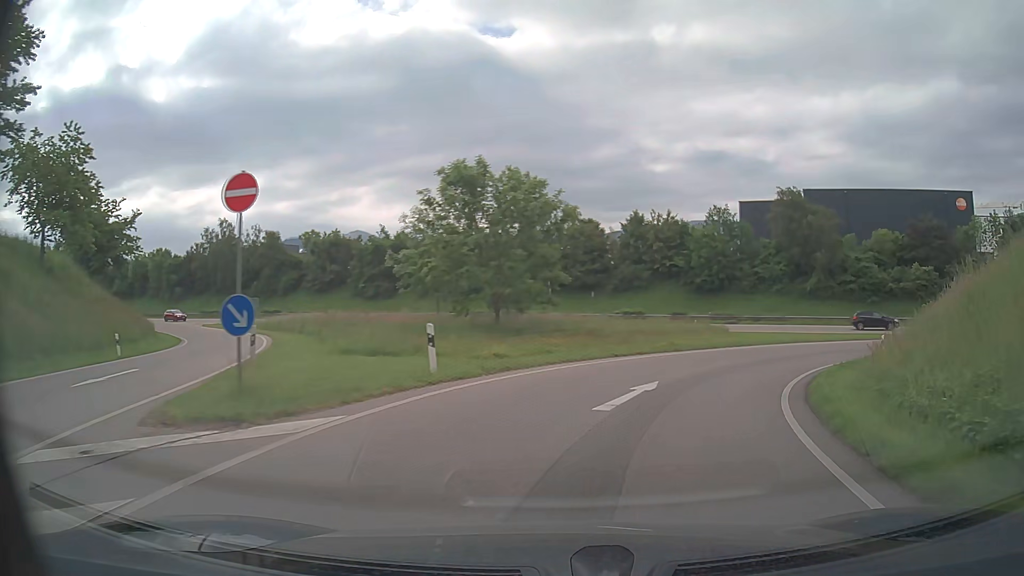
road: trunk_link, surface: asphalt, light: Day
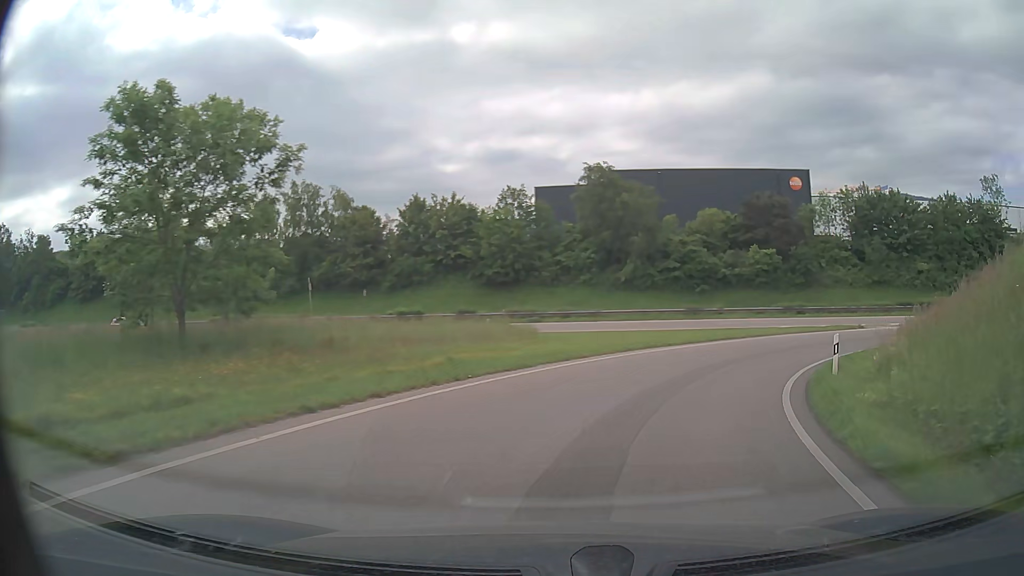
(+2.0, +12.2) m; +18°
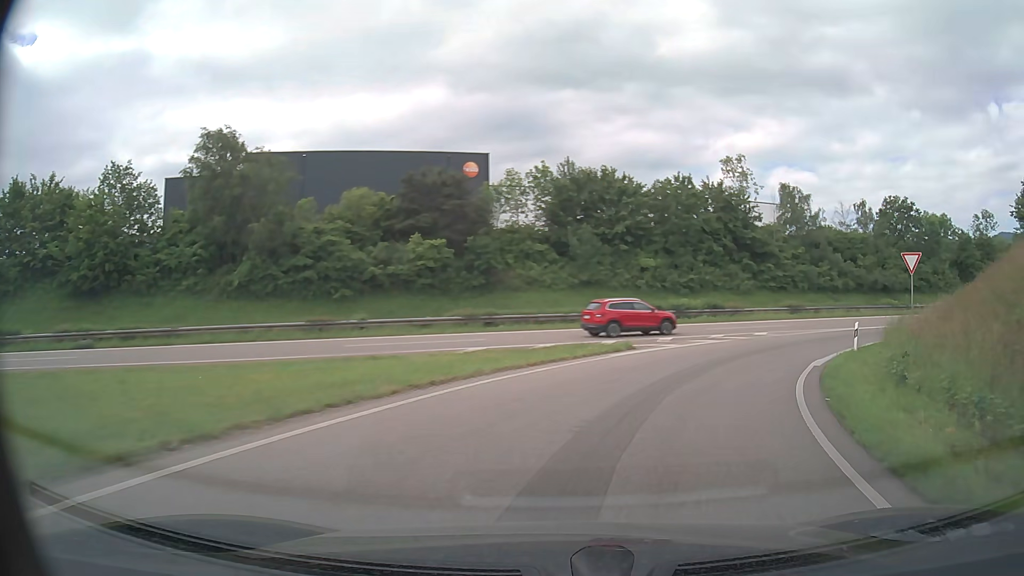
(+4.6, +18.4) m; +29°
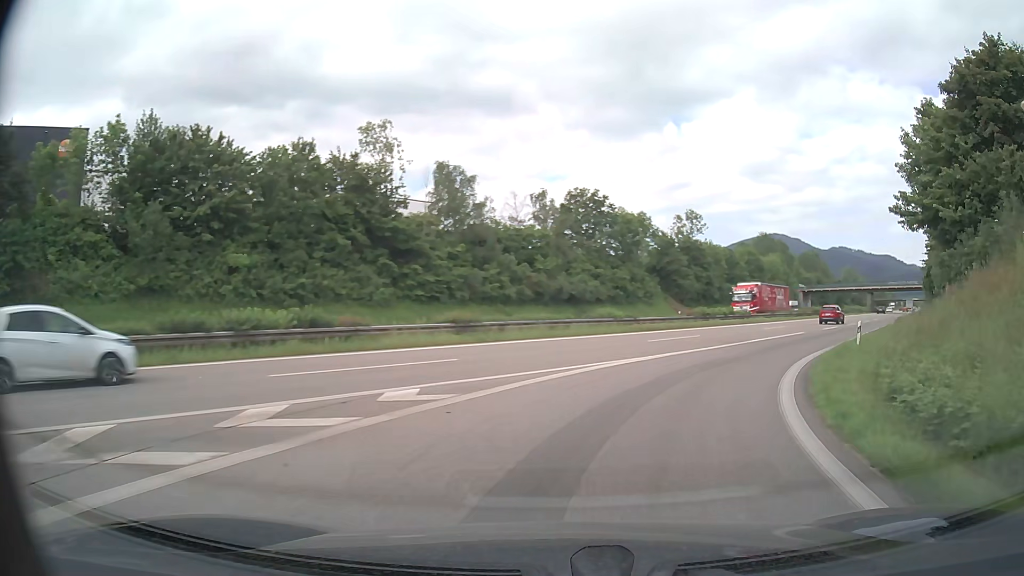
(+5.3, +19.1) m; +30°
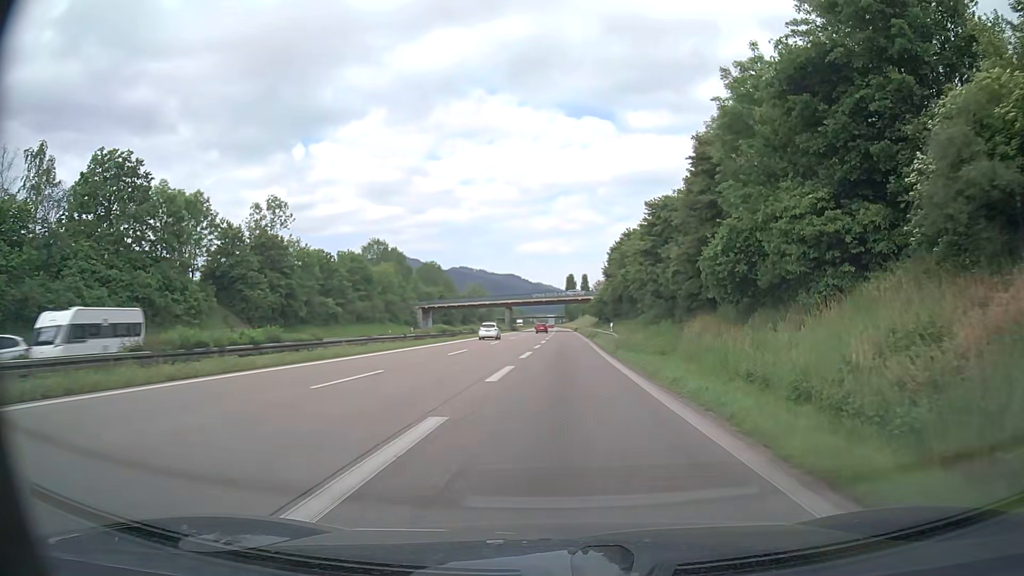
(+9.8, +27.7) m; +33°
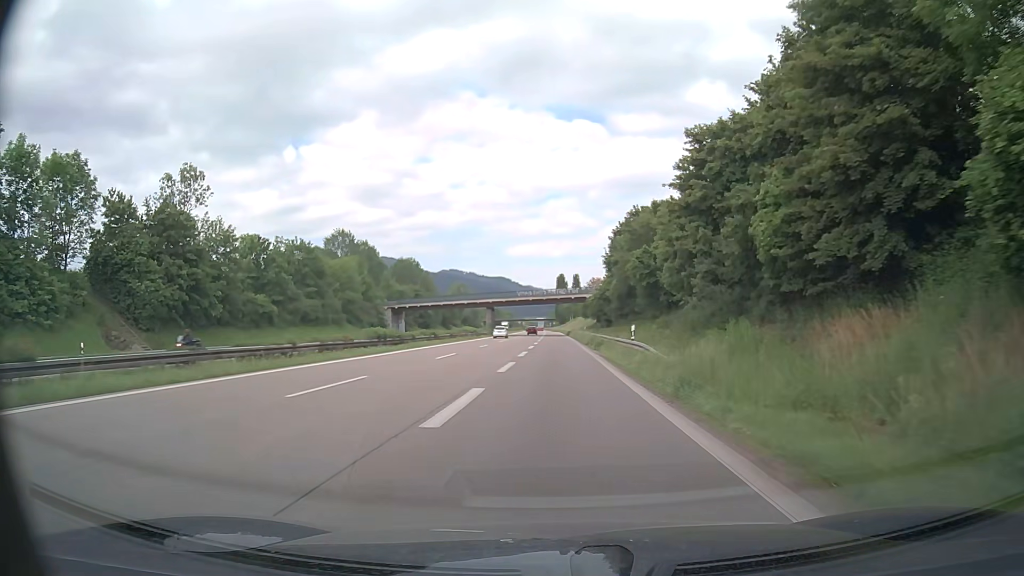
(+0.3, +18.9) m; +1°
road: trunk
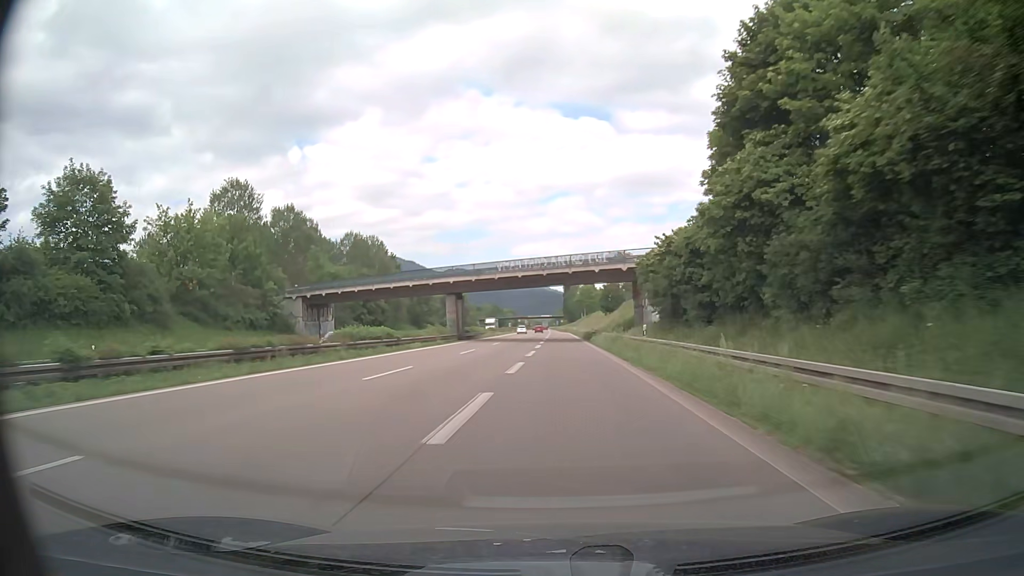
(-0.1, +48.4) m; -1°
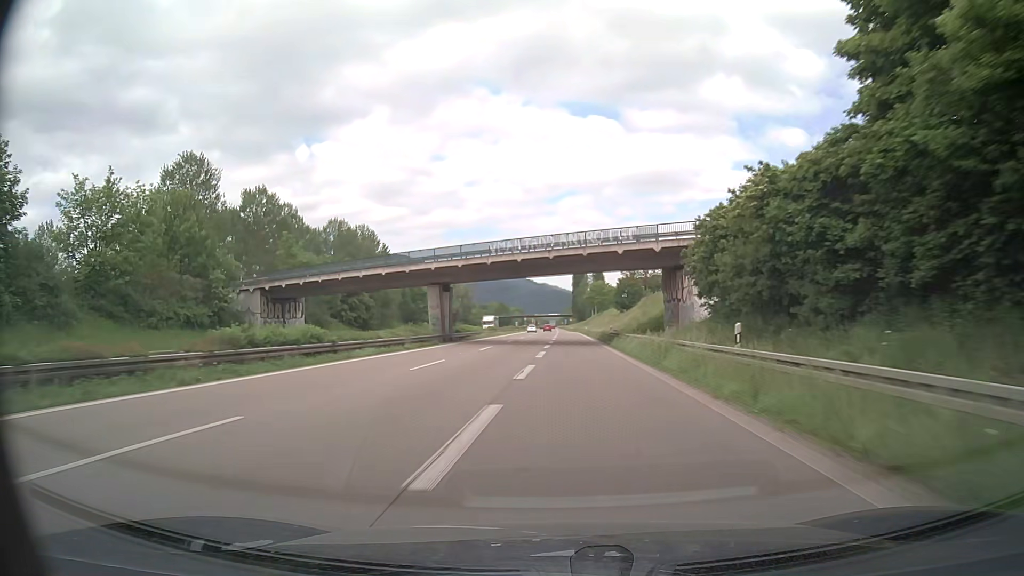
(-0.1, +13.9) m; -1°
(0, +10) (0, +20) (0, +30) (0, +40) (-1, +50) (-1, +60) (-1, +70) (-1, +80) (-1, +90) (-1, +100) m
